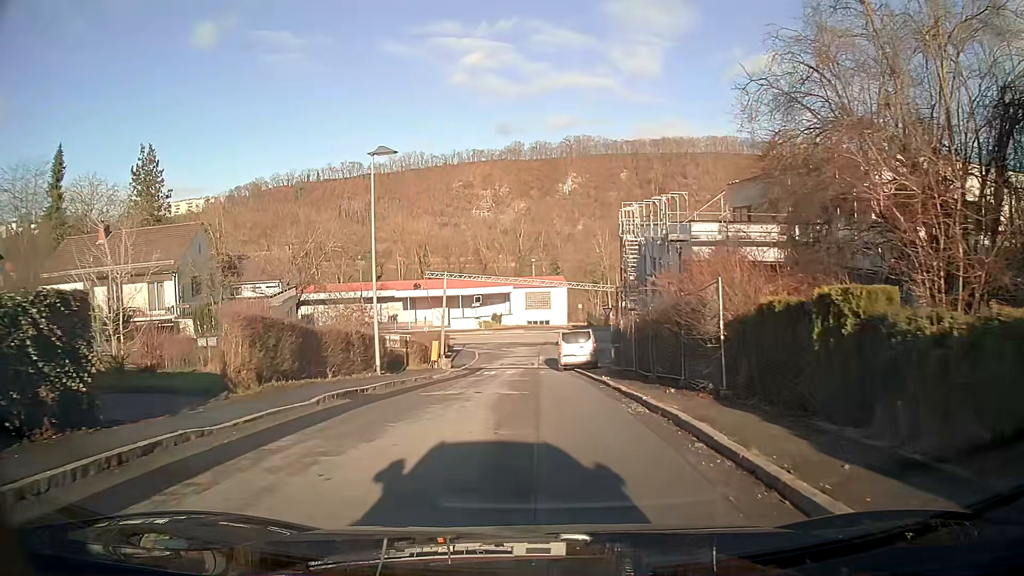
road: residential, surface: asphalt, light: Day
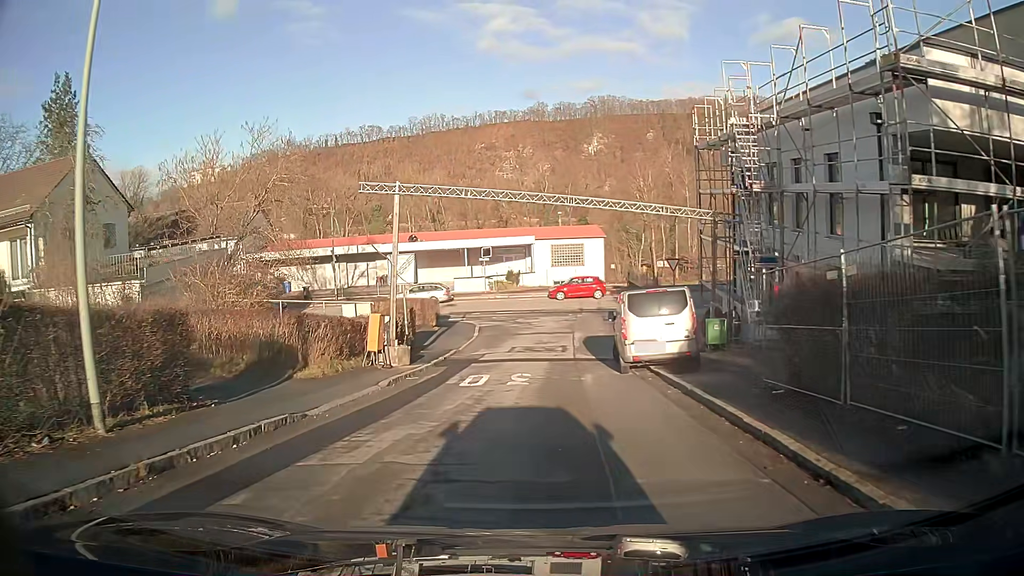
(-0.3, +17.1) m; -3°
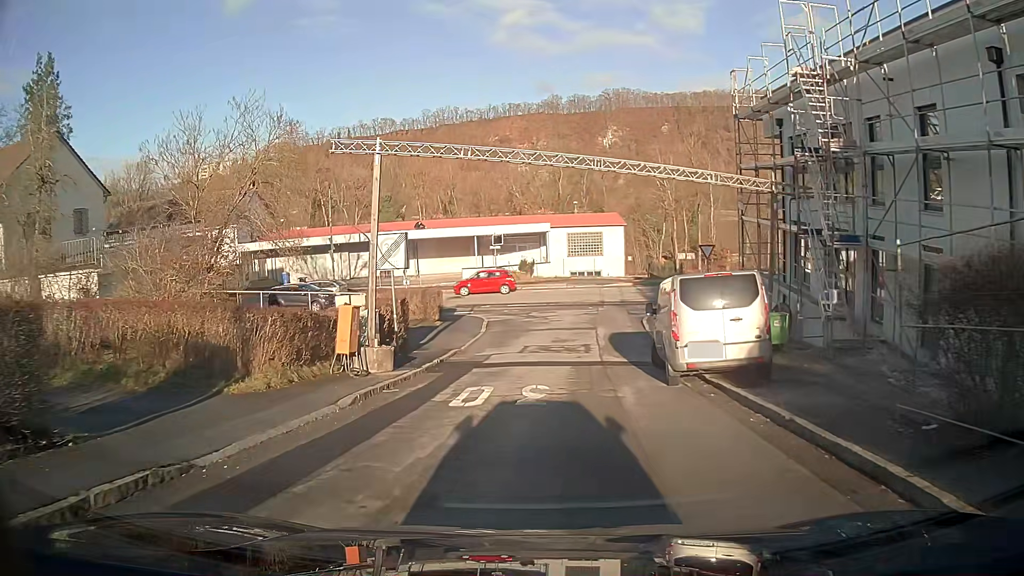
(0.0, +4.1) m; -1°
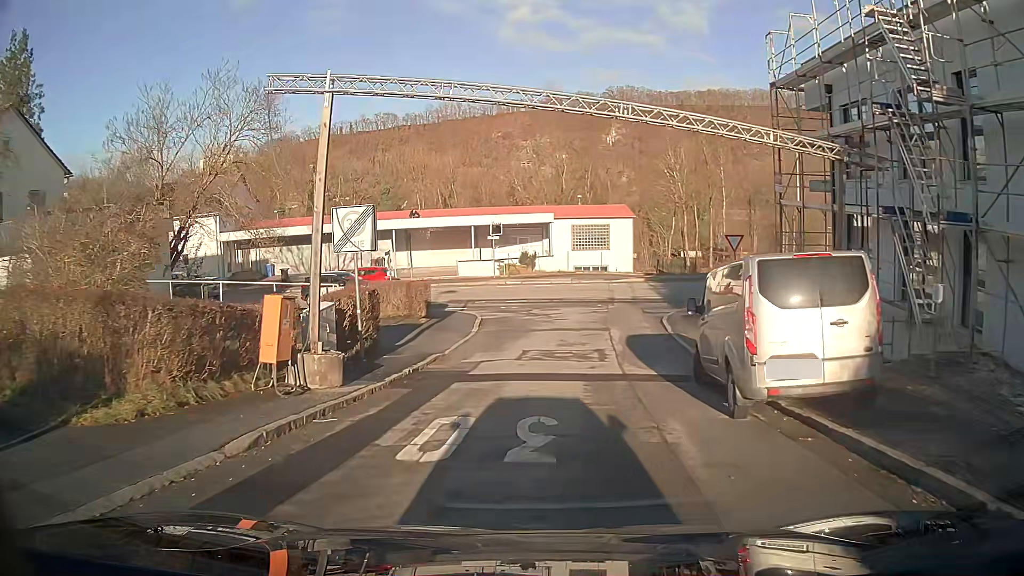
(0.0, +4.1) m; 0°
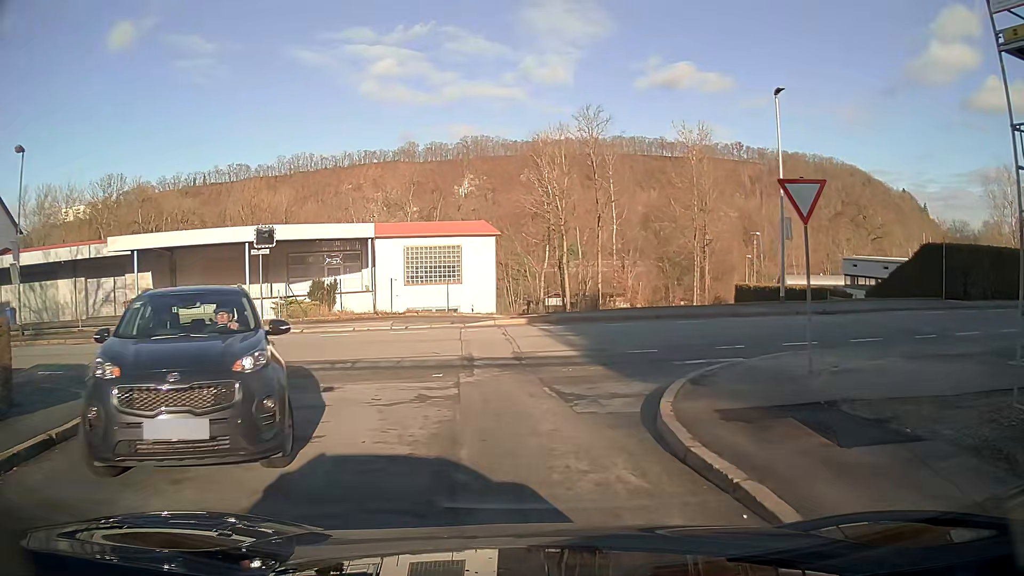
(+1.8, +17.8) m; +12°
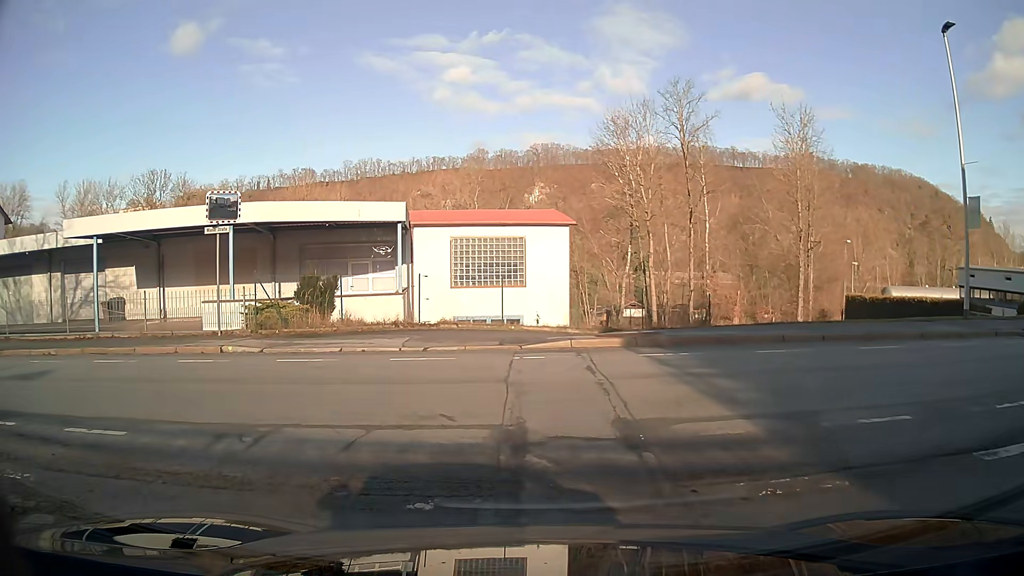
(-0.4, +8.0) m; -6°
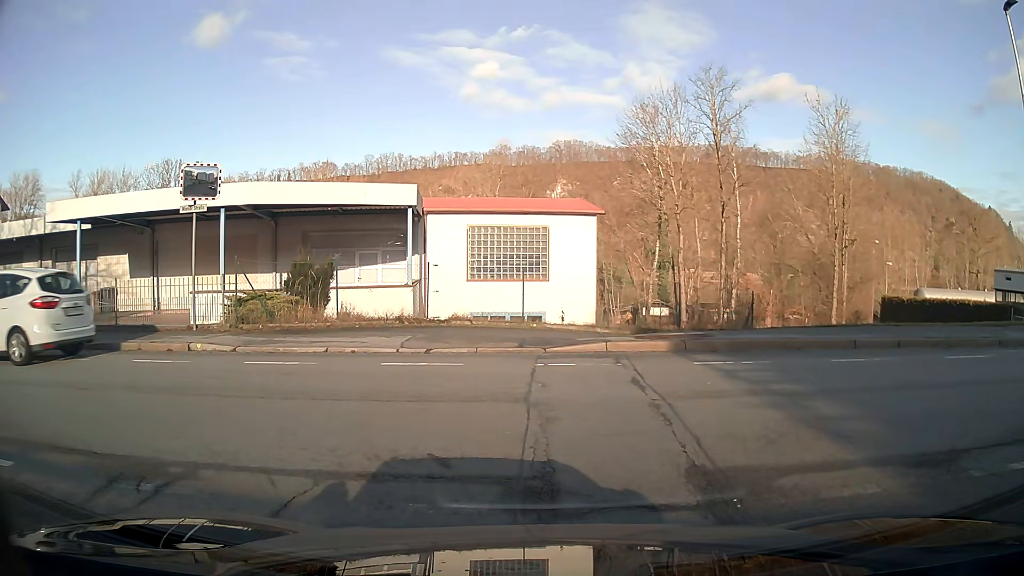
(0.0, +2.2) m; -1°
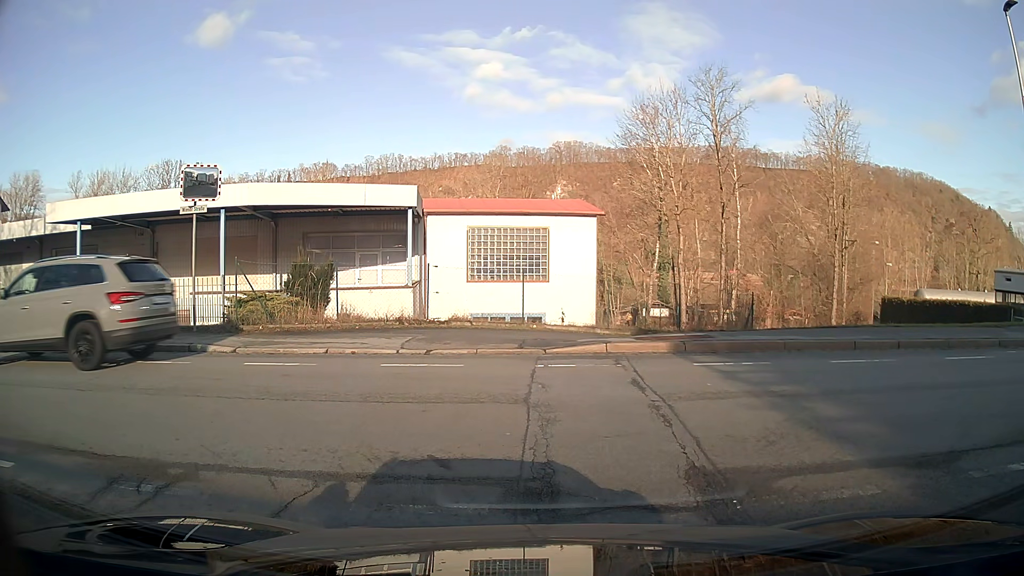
(0.0, +0.1) m; 0°
